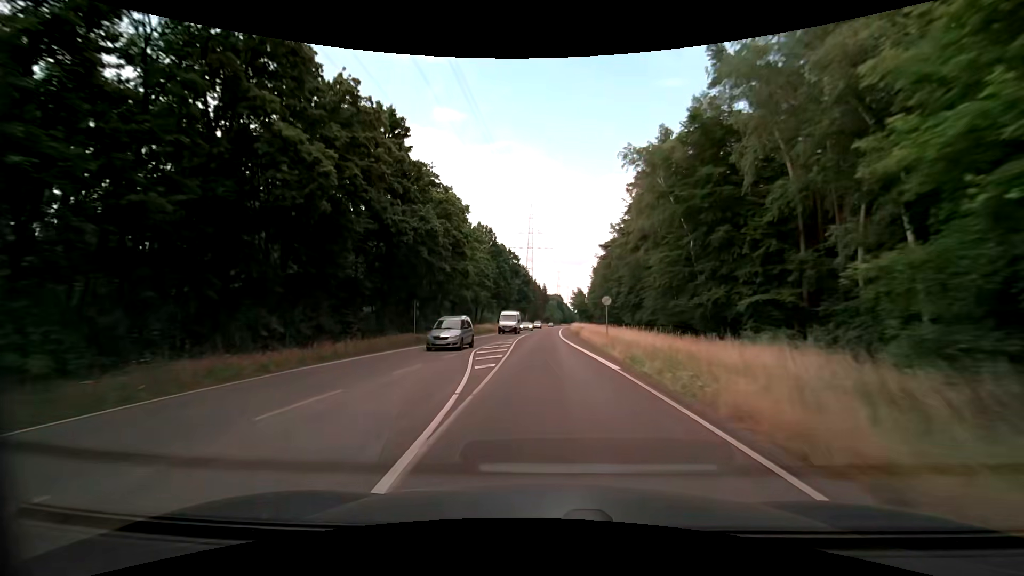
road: secondary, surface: asphalt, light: Day
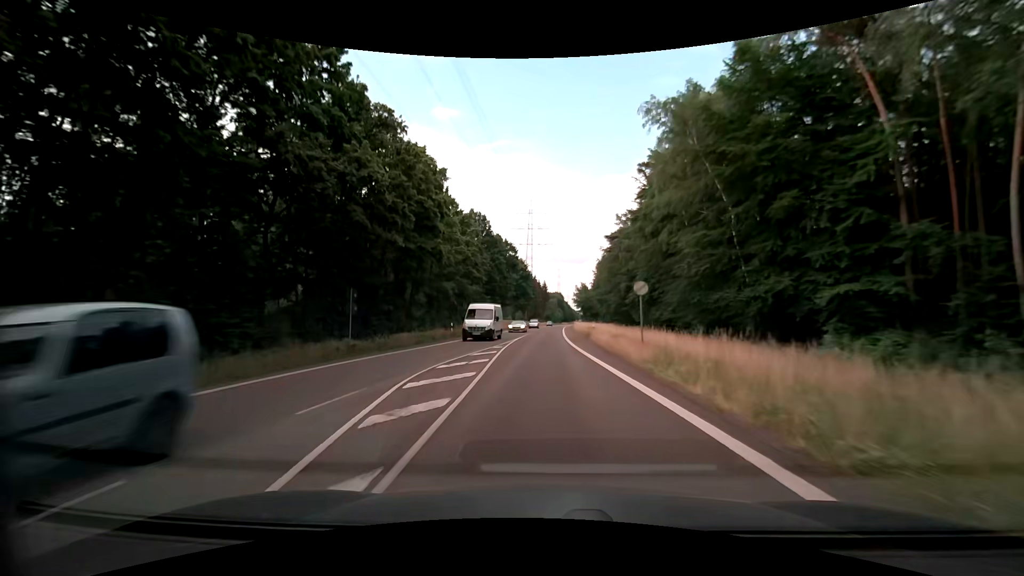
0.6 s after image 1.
(0.0, +11.1) m; 0°
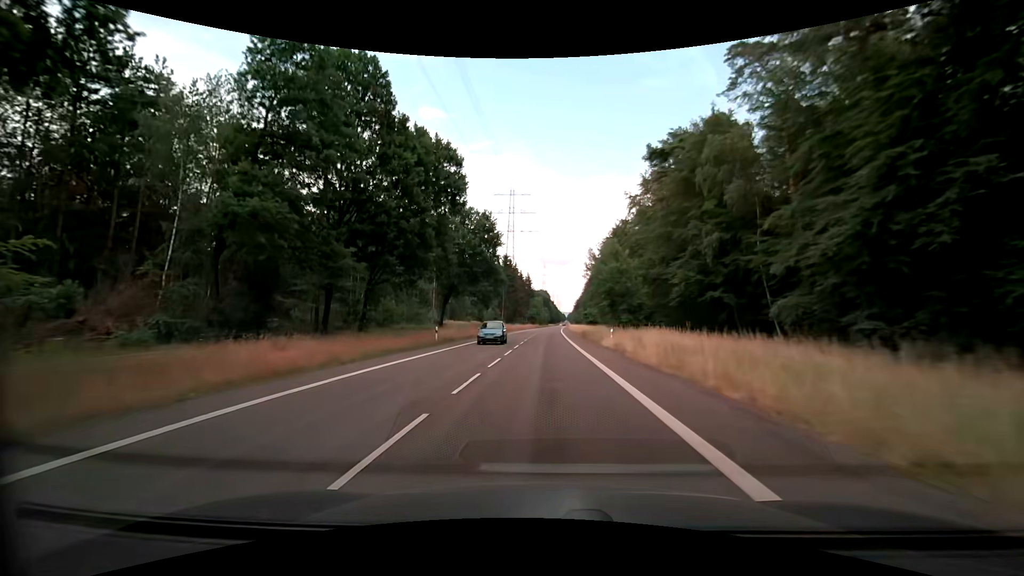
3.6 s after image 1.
(+0.8, +56.6) m; +2°
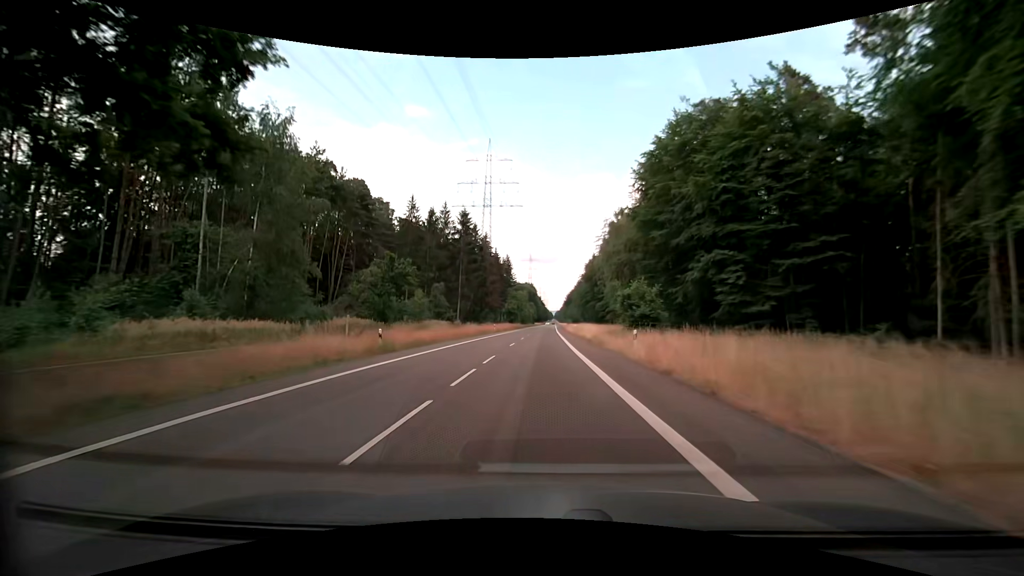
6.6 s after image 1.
(+0.9, +61.7) m; +1°
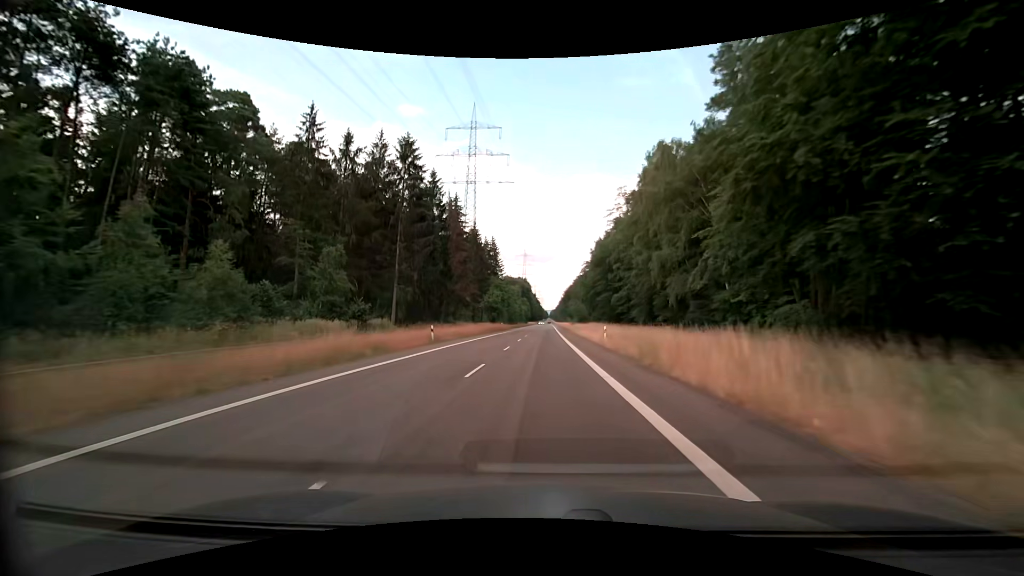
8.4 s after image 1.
(+0.1, +39.4) m; 0°
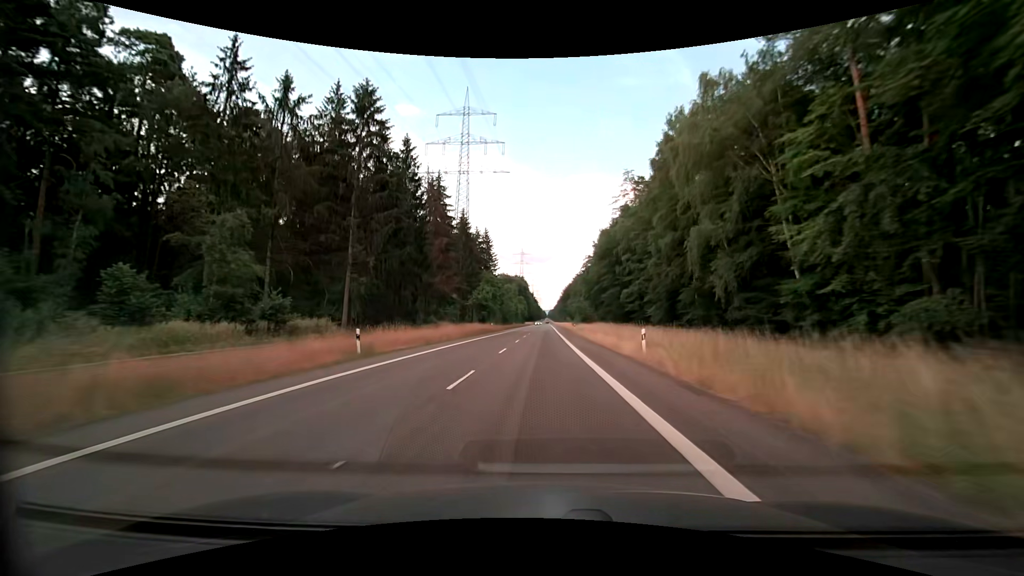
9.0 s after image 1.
(0.0, +13.5) m; 0°
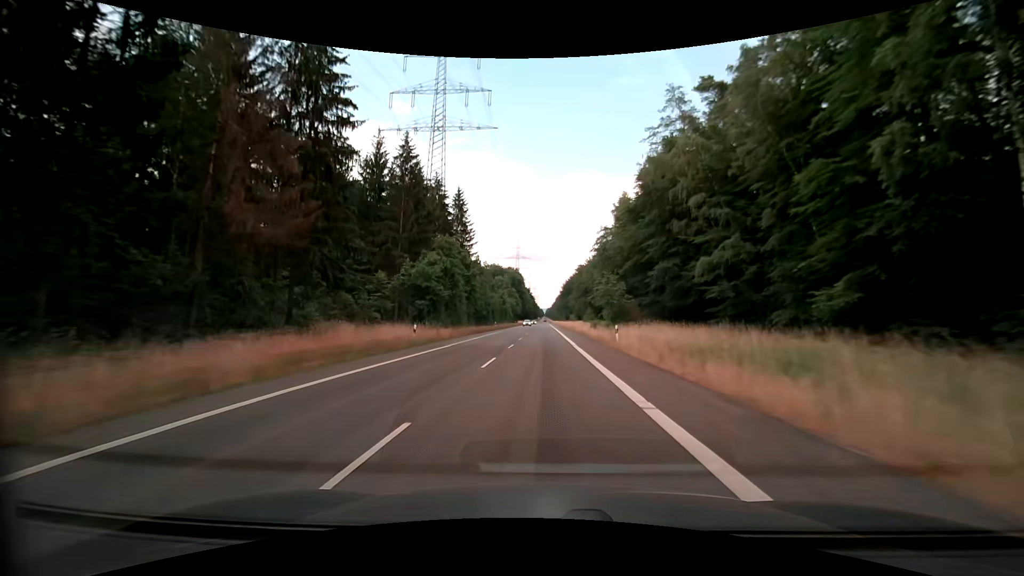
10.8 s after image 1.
(+0.1, +41.3) m; 0°
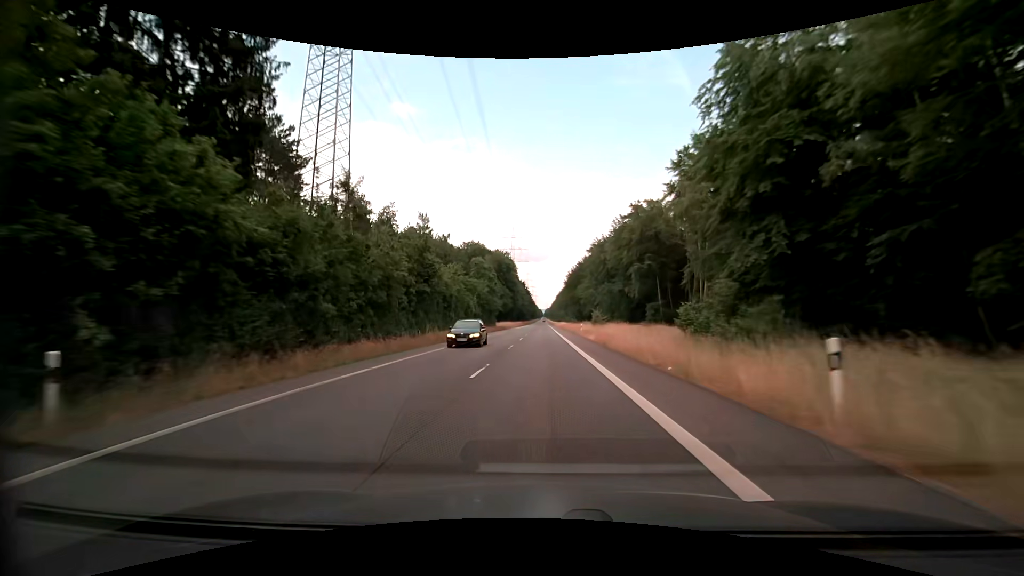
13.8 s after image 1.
(+0.2, +70.7) m; 0°
(0, +10) (0, +20) (0, +30) (0, +40) (0, +50) (0, +60) (0, +70) (0, +80) (0, +90) (0, +100) m
